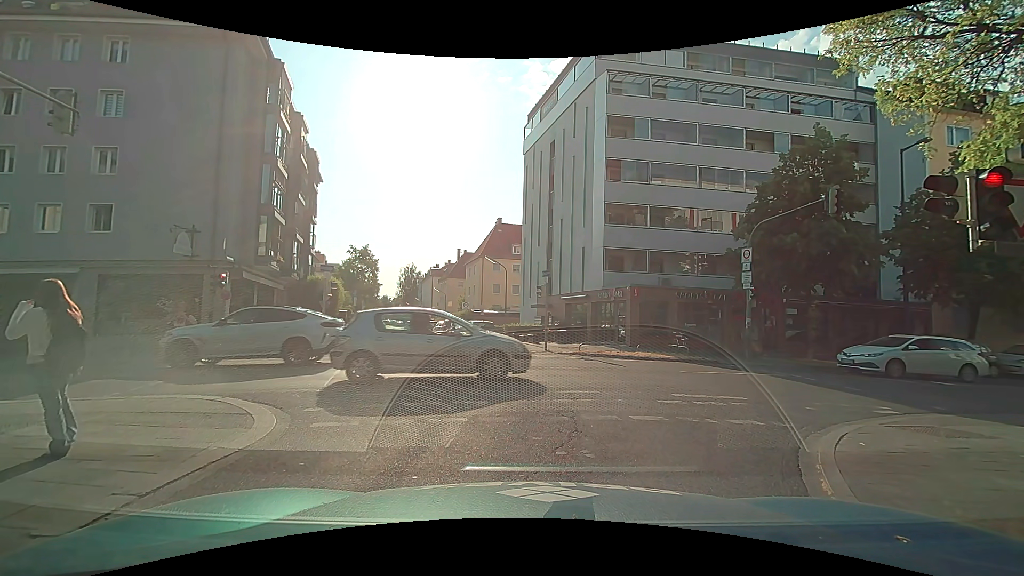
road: residential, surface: asphalt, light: Day
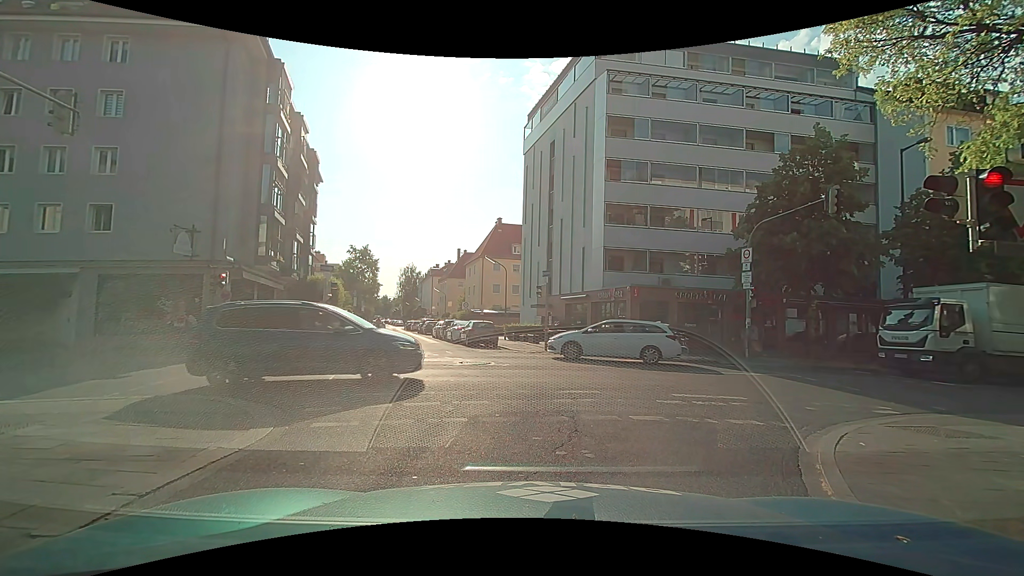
(0.0, 0.0) m; 0°
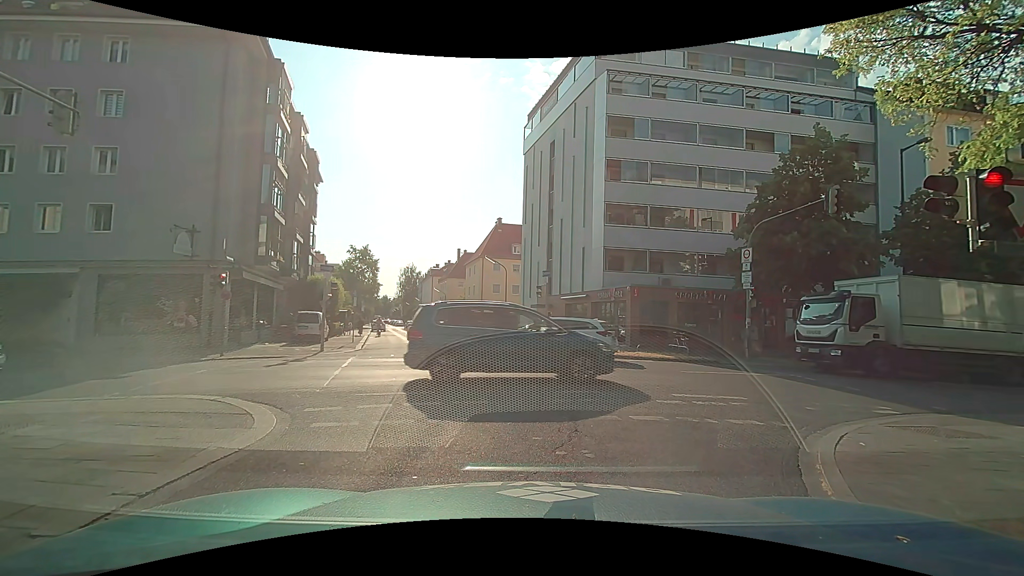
(0.0, 0.0) m; 0°
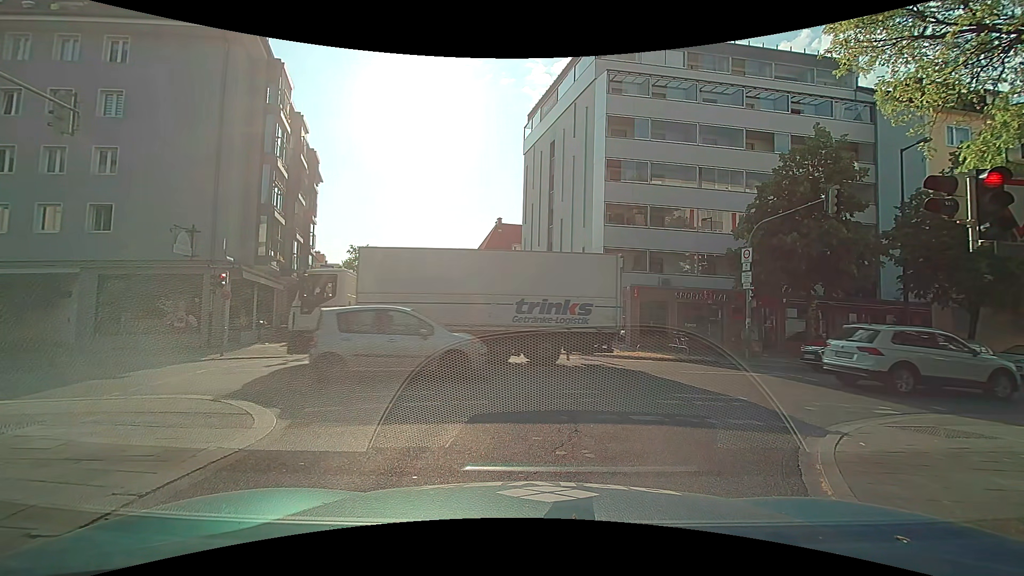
(0.0, 0.0) m; 0°
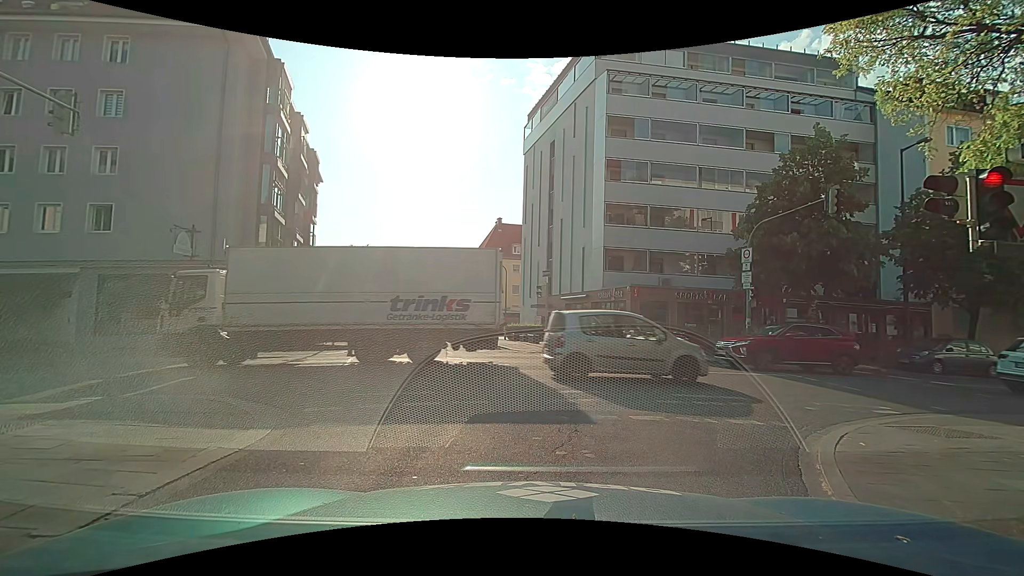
(0.0, 0.0) m; 0°
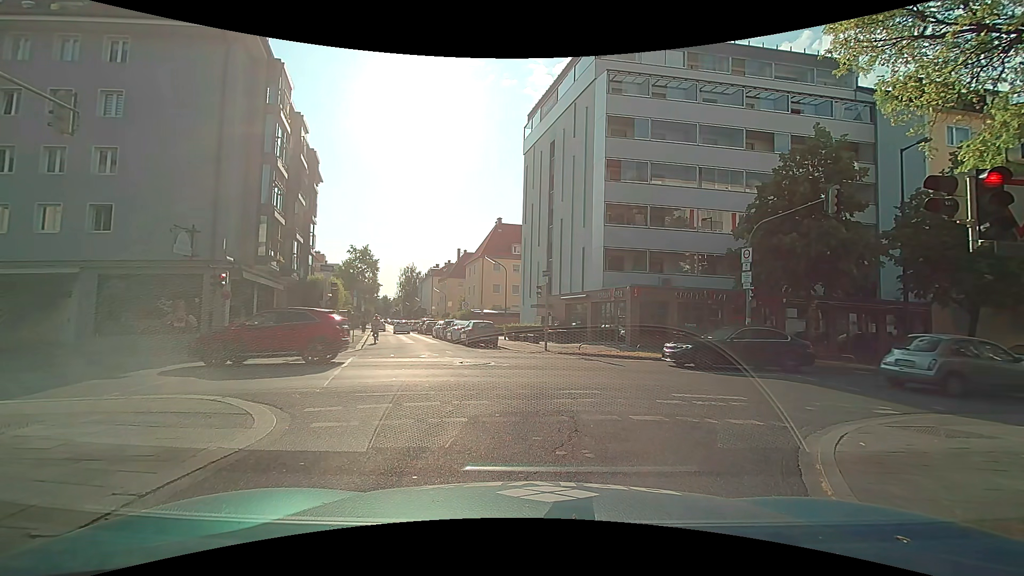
(0.0, 0.0) m; 0°
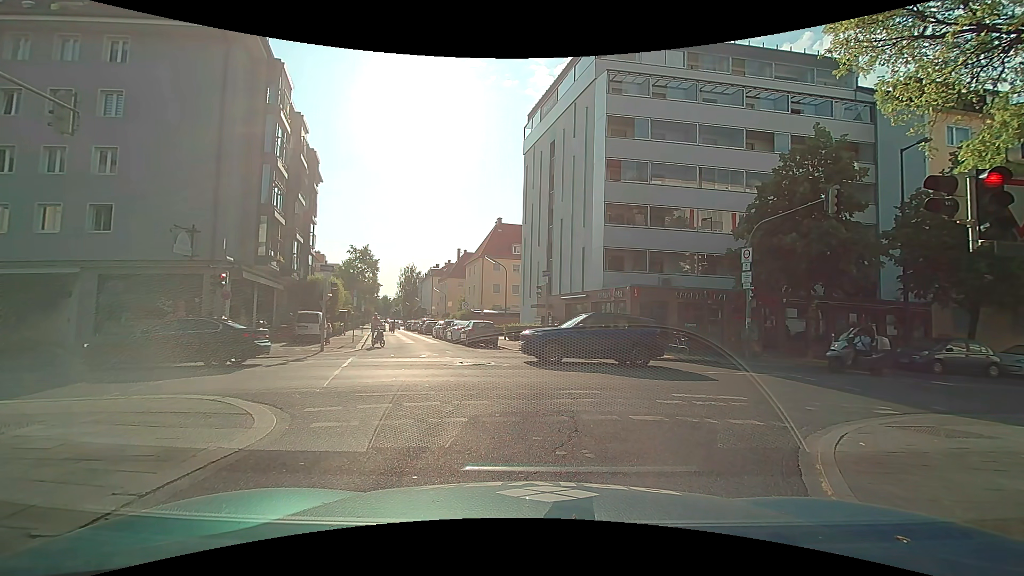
(0.0, 0.0) m; 0°
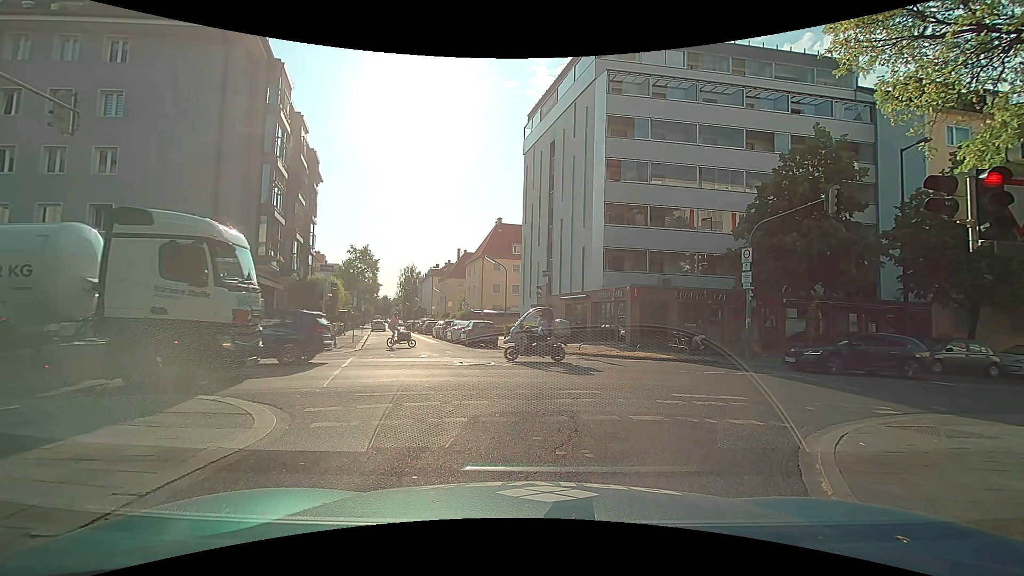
(0.0, 0.0) m; 0°
